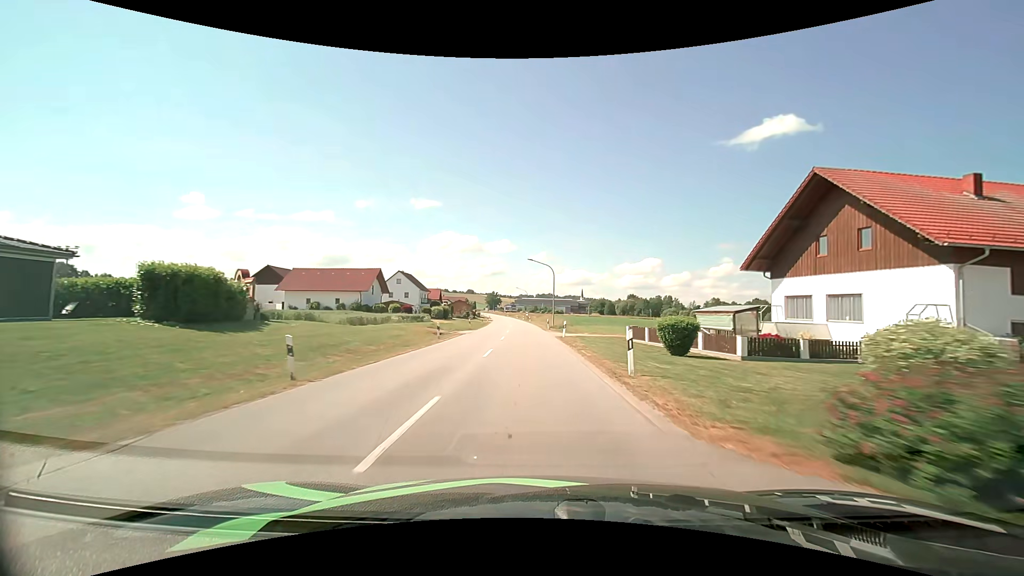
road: secondary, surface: asphalt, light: Day
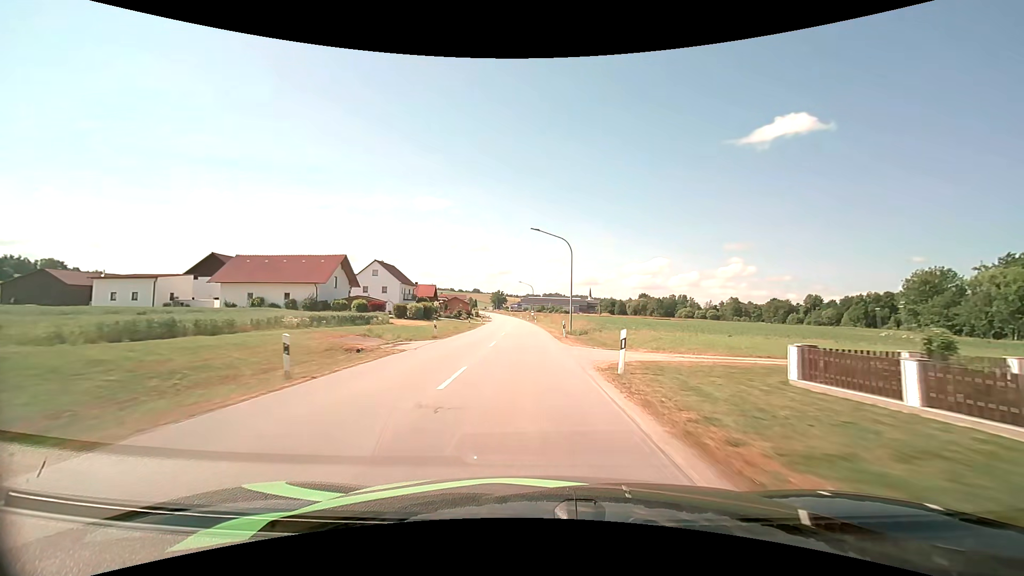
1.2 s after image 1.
(-0.1, +19.3) m; -1°
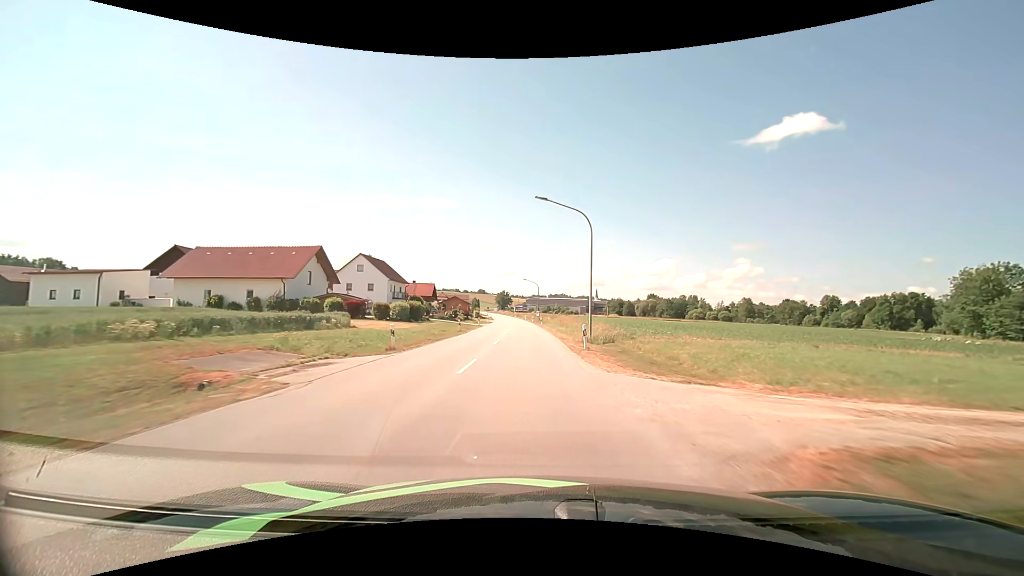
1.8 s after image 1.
(0.0, +9.9) m; 0°
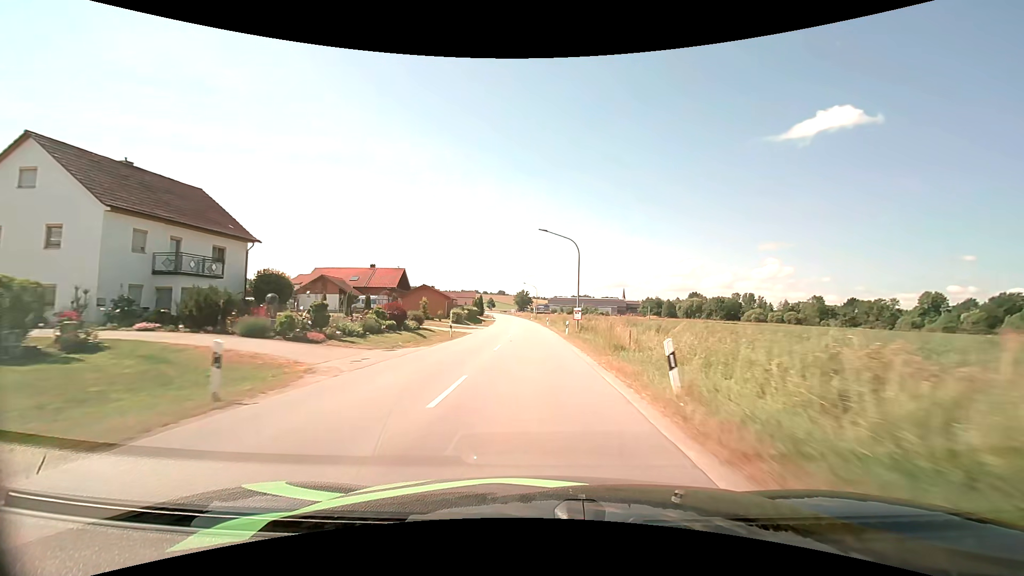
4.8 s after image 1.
(-1.3, +52.3) m; -2°
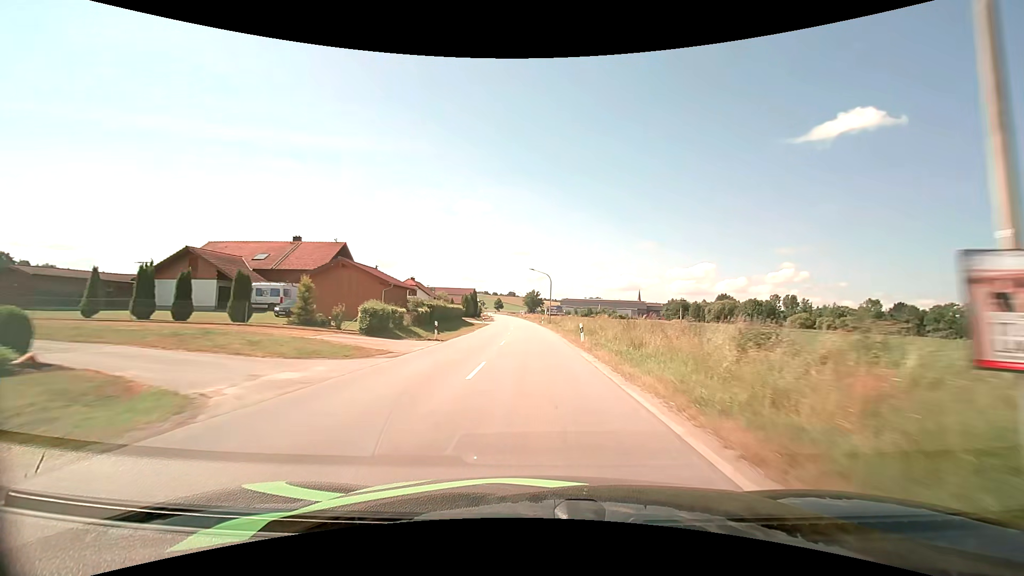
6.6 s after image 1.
(-0.5, +33.0) m; -1°
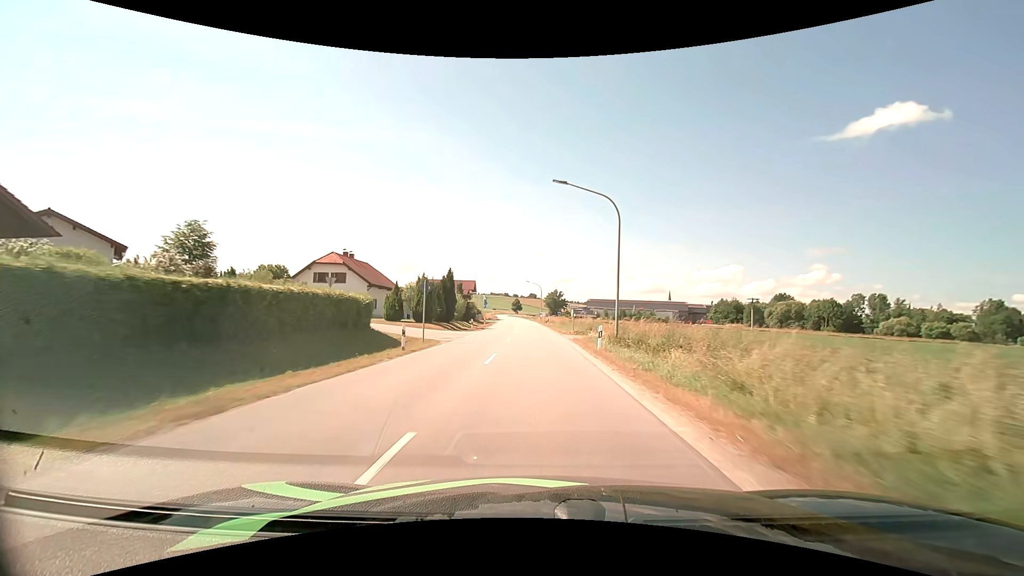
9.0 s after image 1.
(-0.8, +44.9) m; -2°
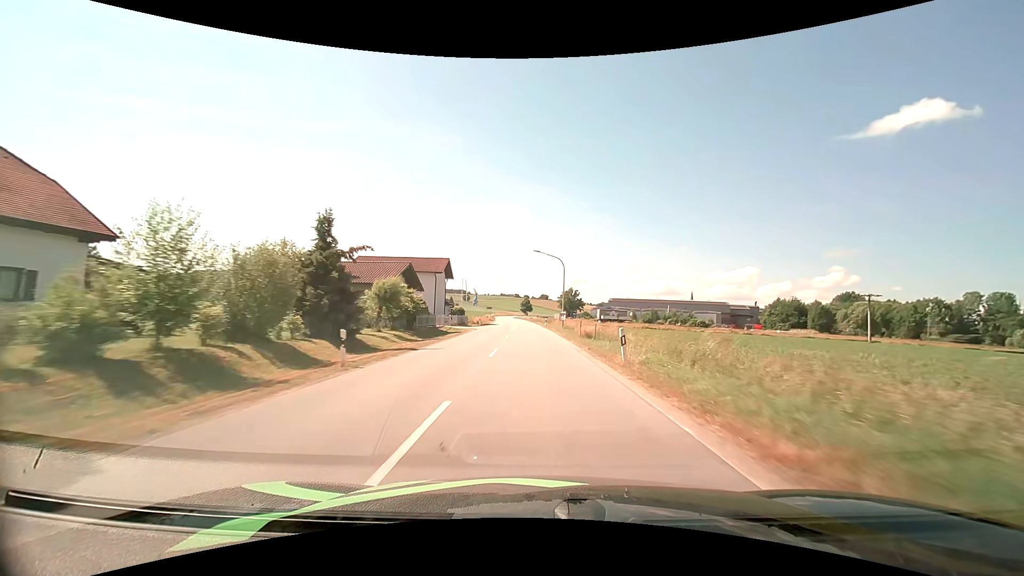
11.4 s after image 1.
(-0.7, +46.2) m; -1°
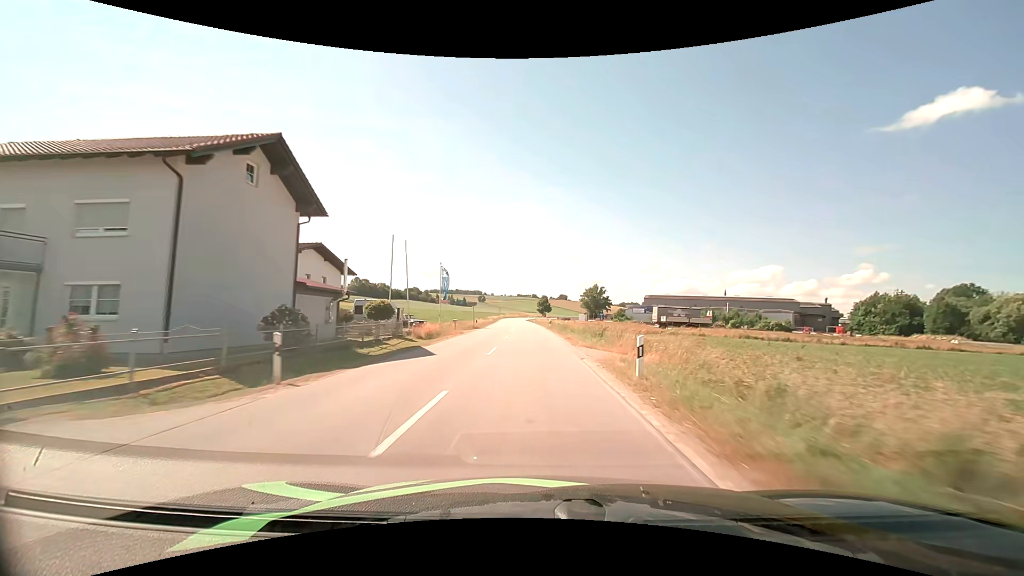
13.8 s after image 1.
(-0.7, +46.9) m; -2°
(0, +10) (0, +20) (0, +30) (-1, +40) (-1, +50) (-2, +60) (-2, +70) (-3, +80) (-3, +90) (-4, +100) m
